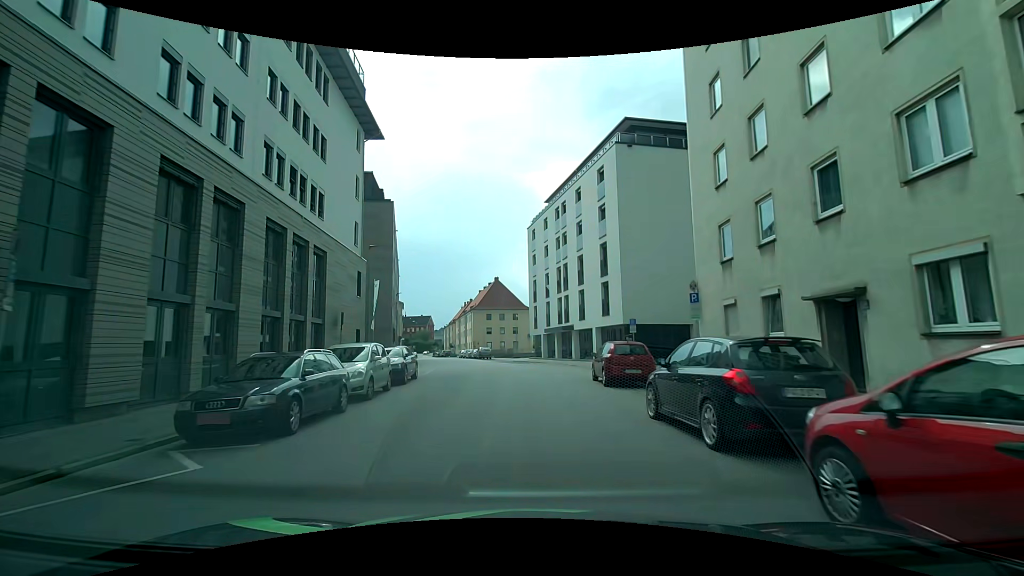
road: tertiary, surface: asphalt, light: Day
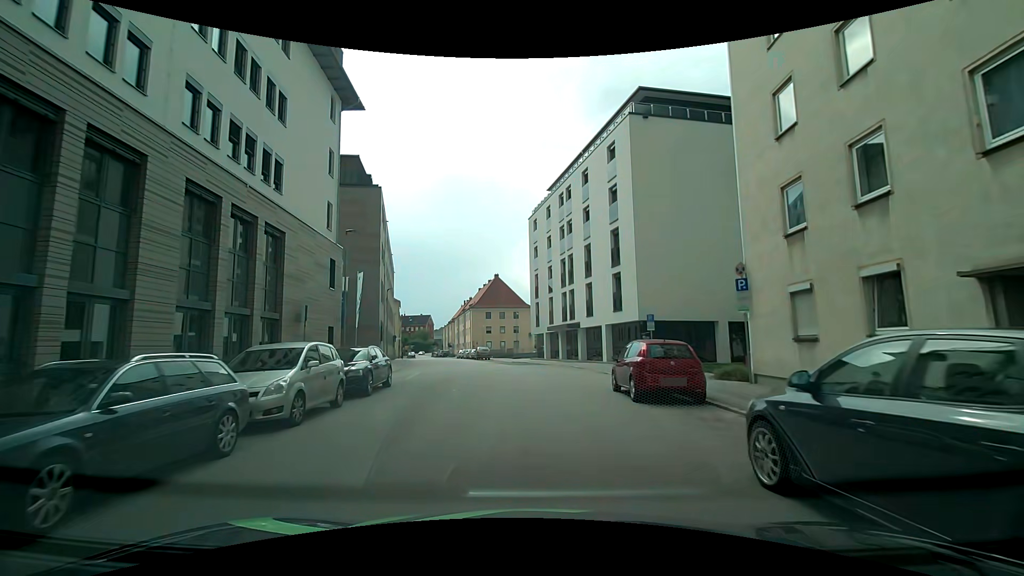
(0.0, +4.5) m; -1°
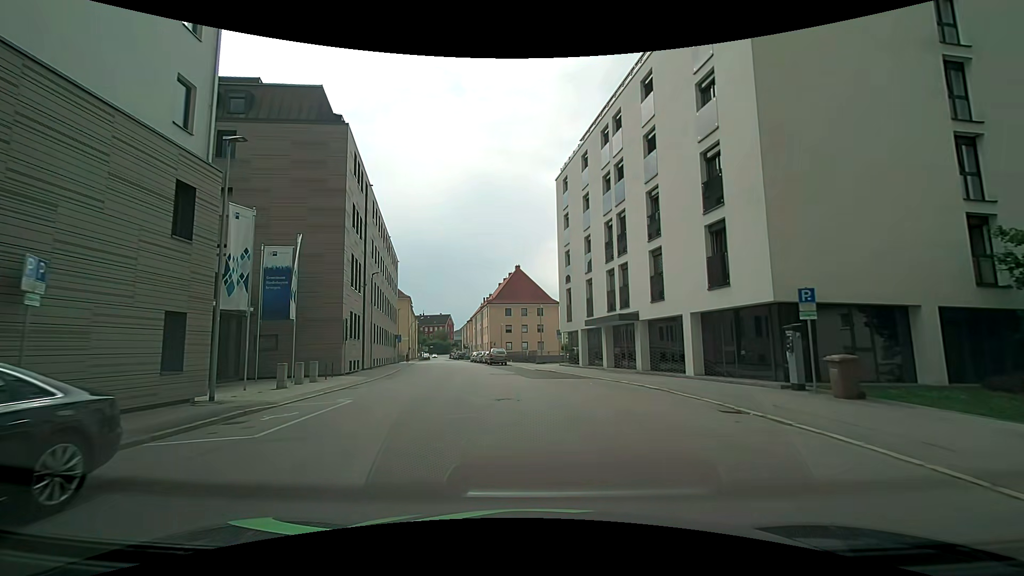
(-0.2, +13.6) m; -2°
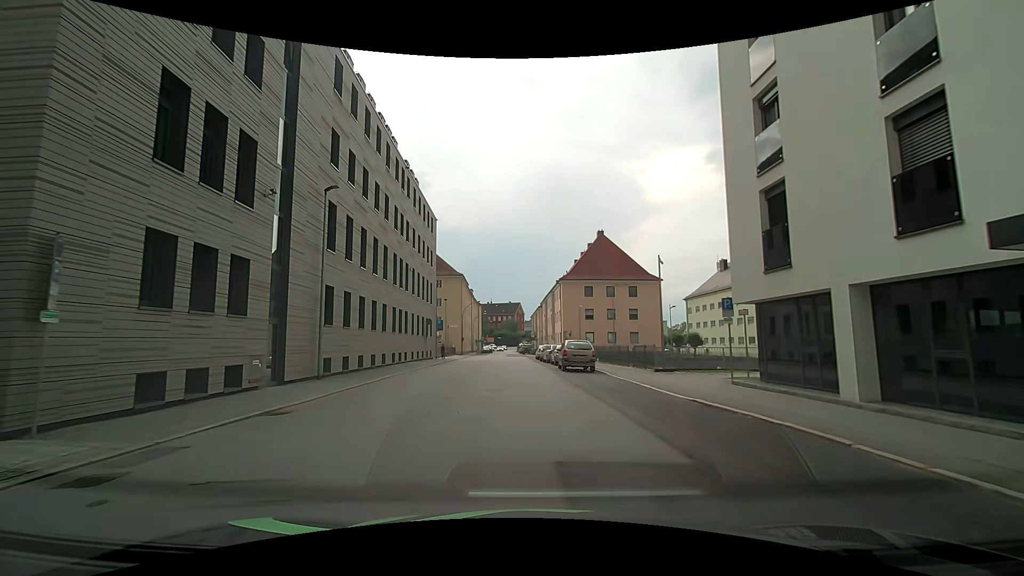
(-1.7, +22.9) m; -9°
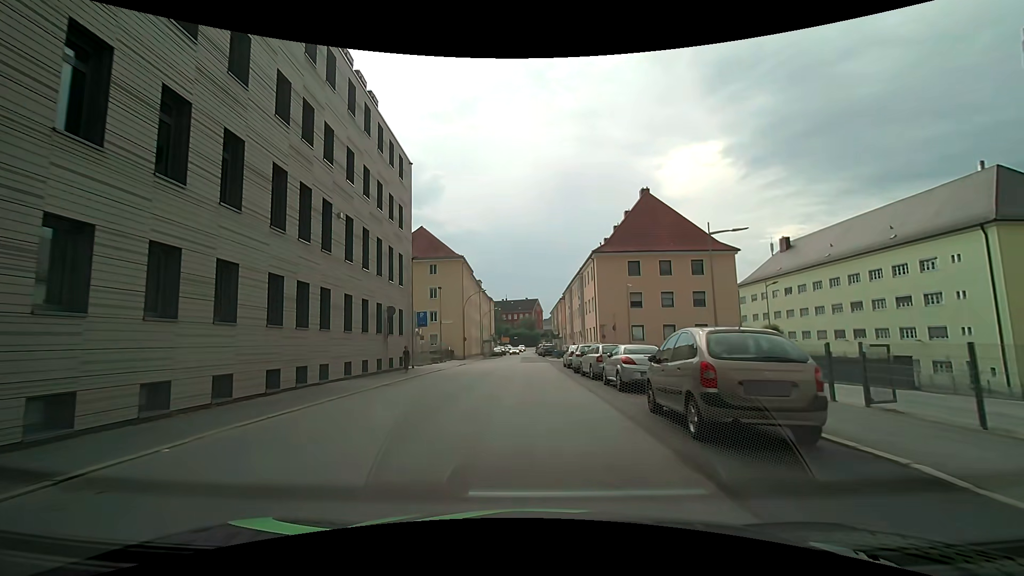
(-0.5, +18.7) m; -2°
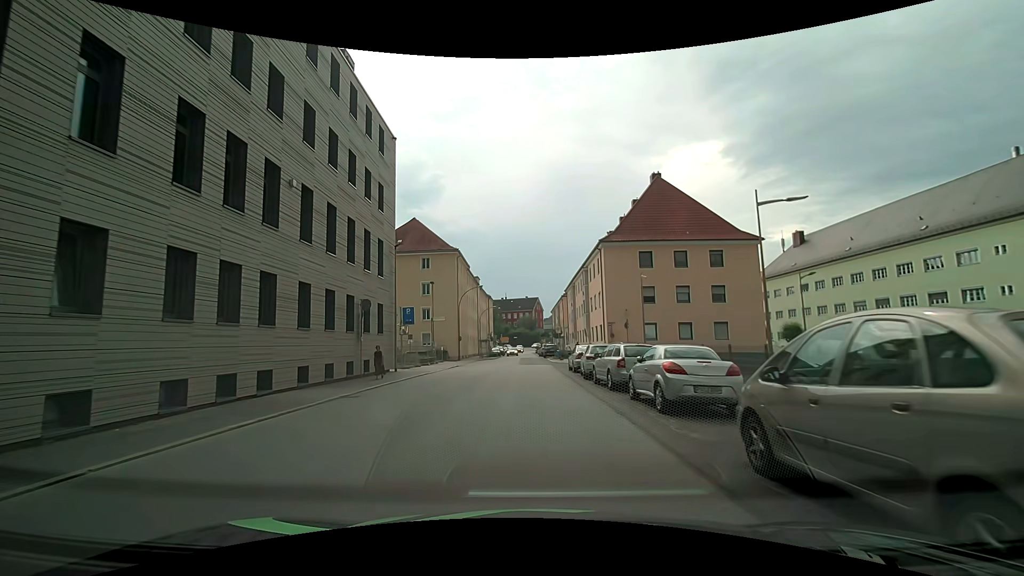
(0.0, +4.7) m; +1°
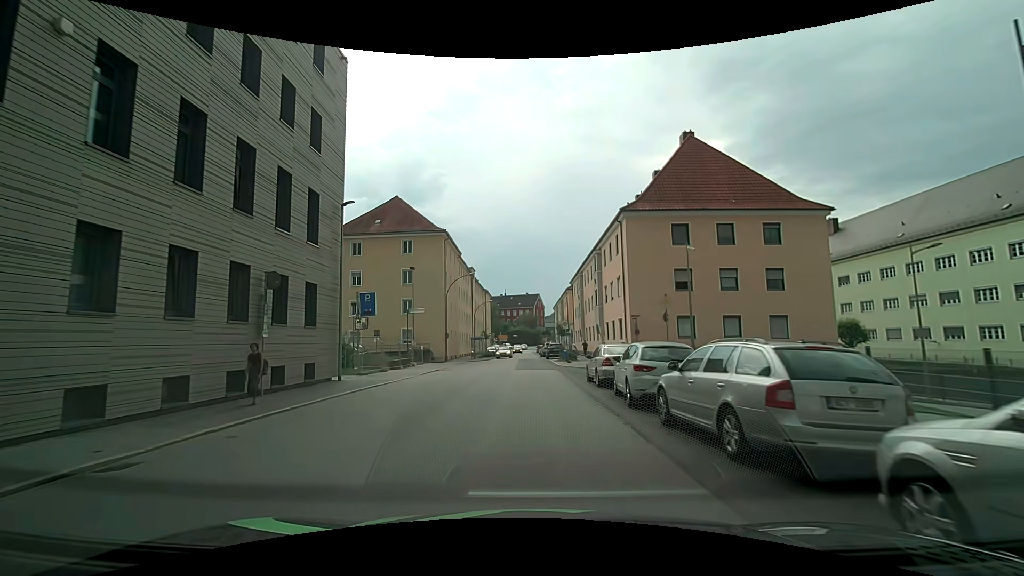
(-0.1, +9.4) m; -1°
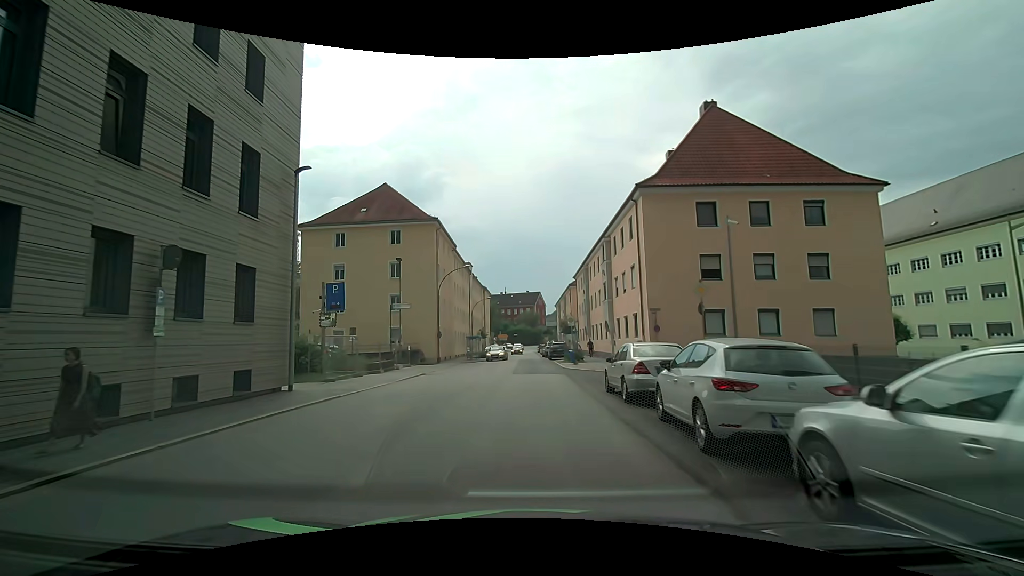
(0.0, +4.7) m; 0°
(0, +10) (0, +20) (0, +30) (0, +40) (0, +50) (0, +60) (-1, +70) (-1, +80) (-1, +90) (-1, +100) m
